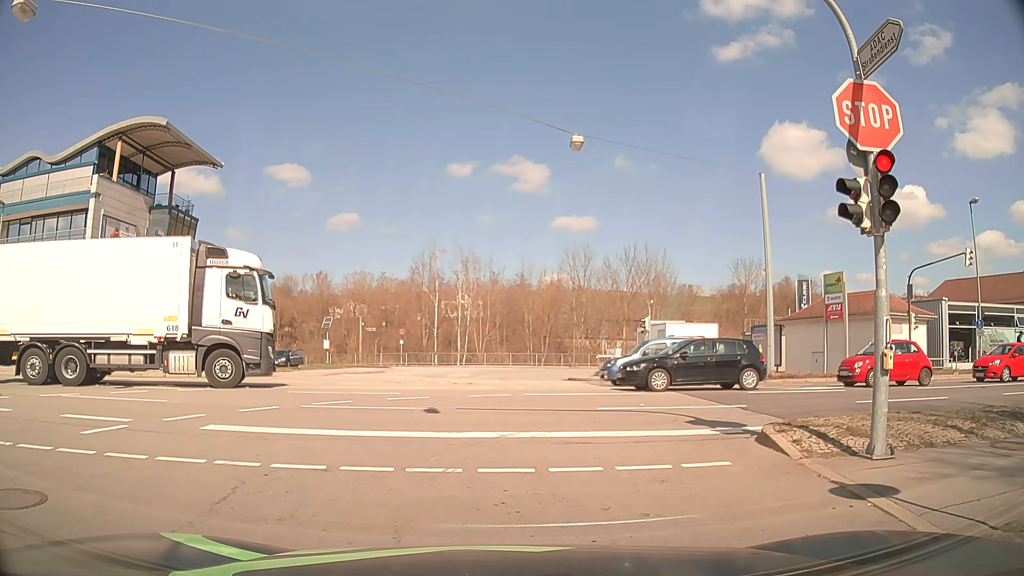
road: tertiary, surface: asphalt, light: Day
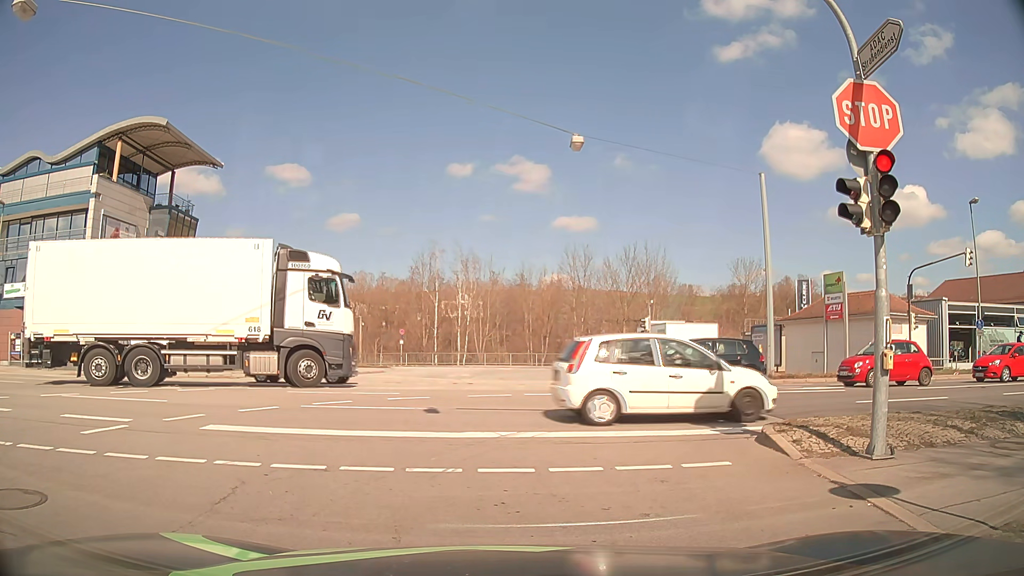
(0.0, 0.0) m; 0°
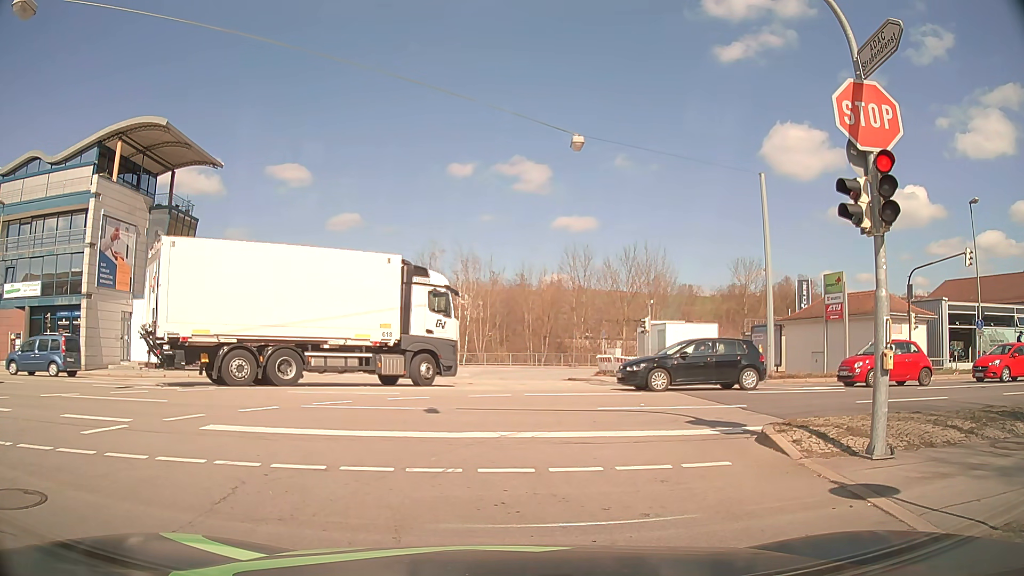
(0.0, 0.0) m; 0°
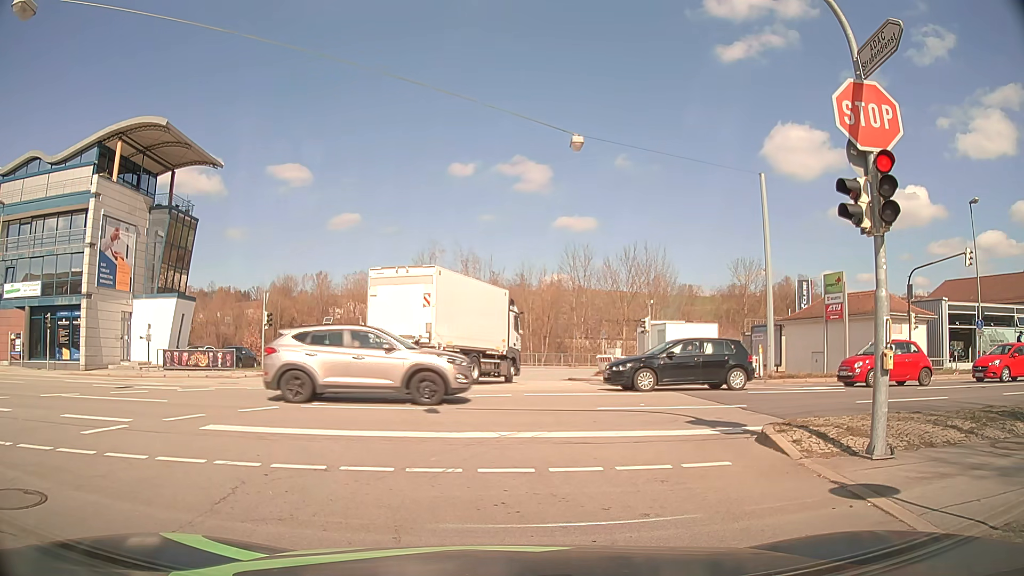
(0.0, 0.0) m; 0°
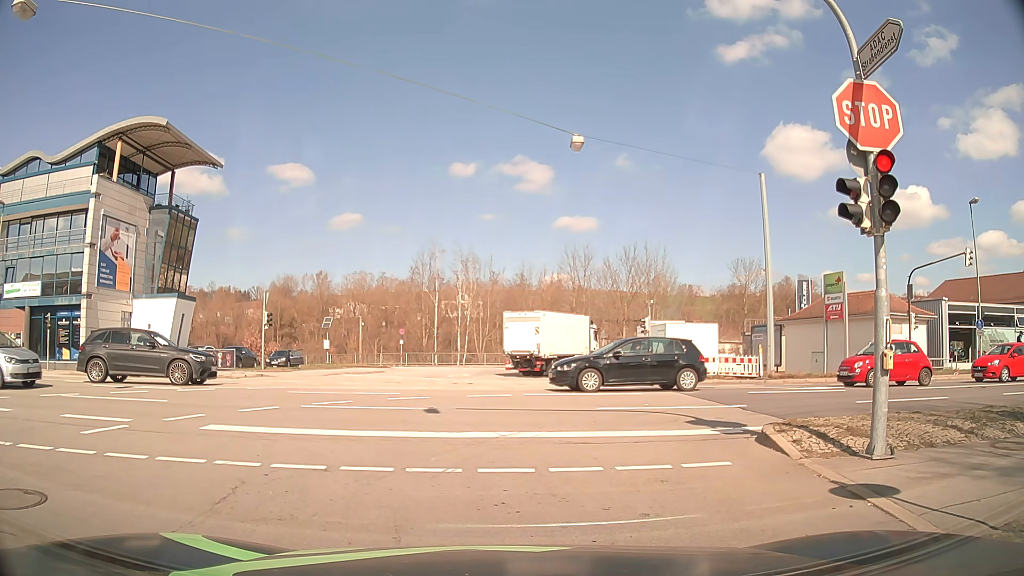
(0.0, 0.0) m; 0°
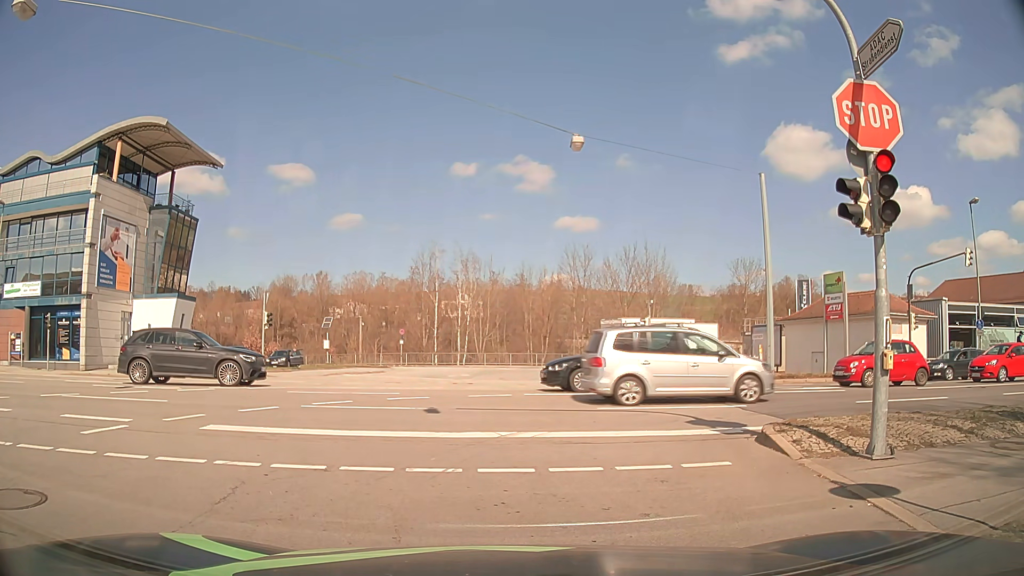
(0.0, 0.0) m; 0°
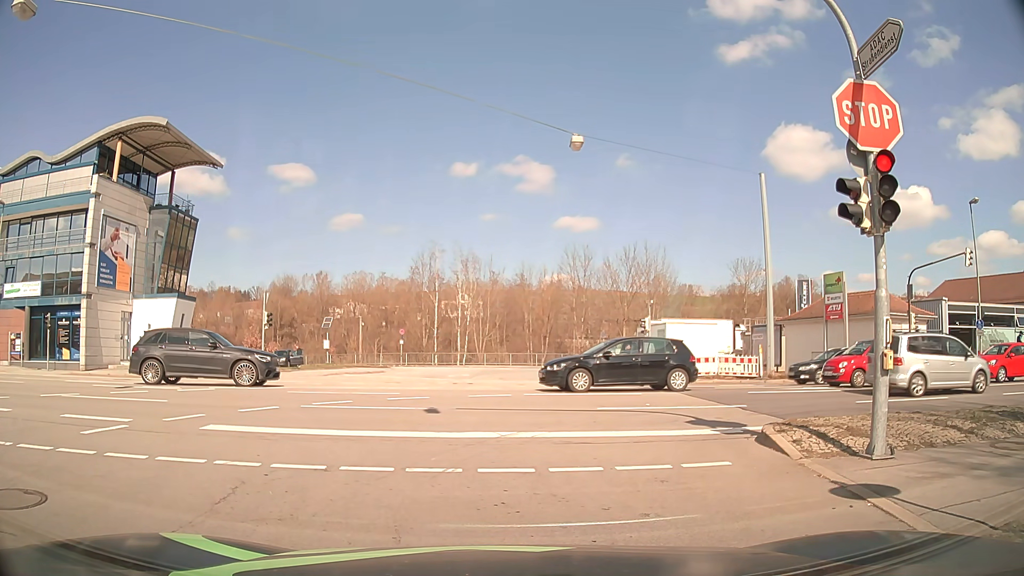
(0.0, 0.0) m; 0°
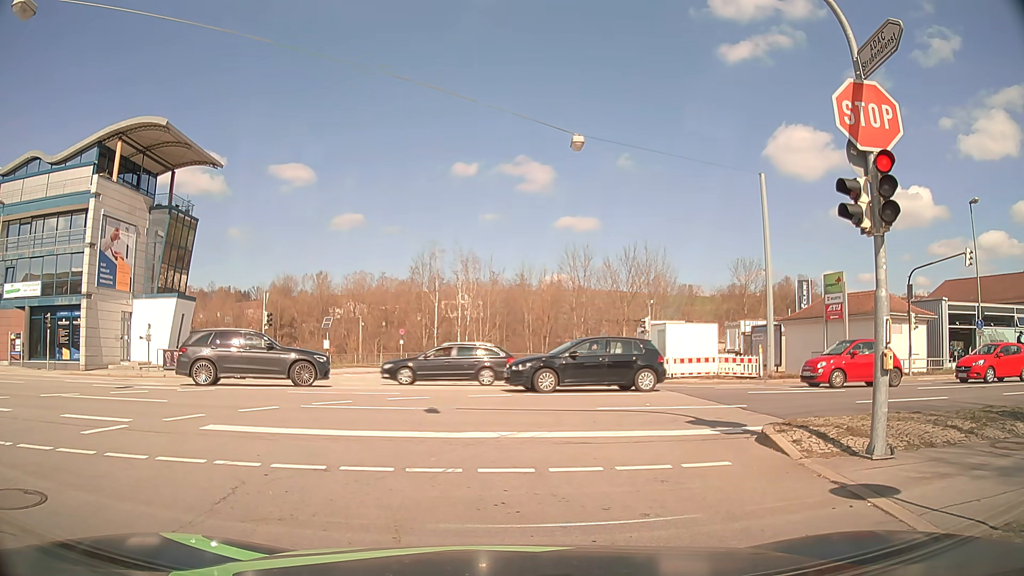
(0.0, 0.0) m; 0°
(-1, +10) (-6, +19) (-14, +24) (-24, +26) (-34, +26) (-44, +26) (-54, +25) (-64, +25) (-74, +25) (-84, +25) m
